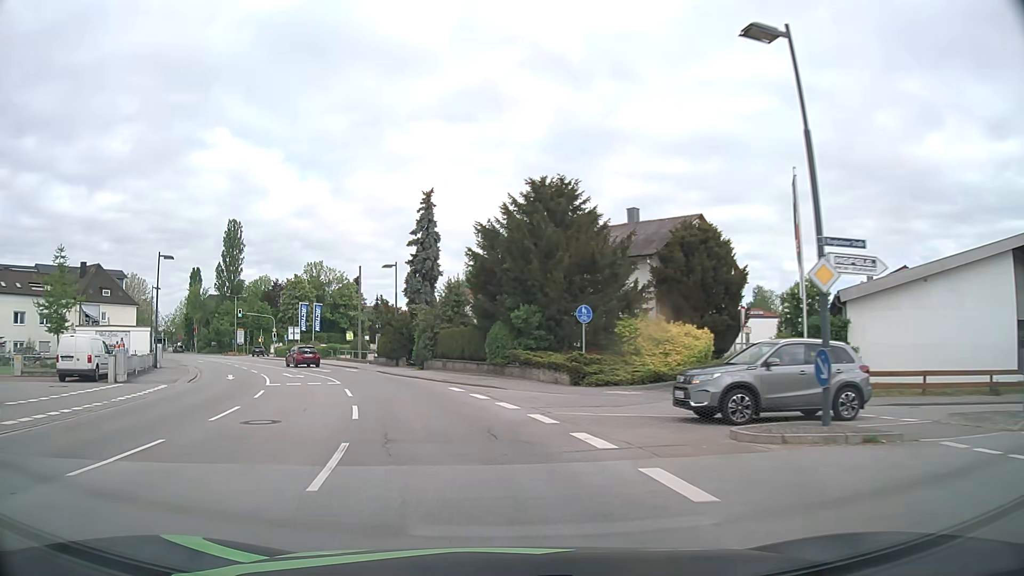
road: primary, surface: asphalt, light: Day
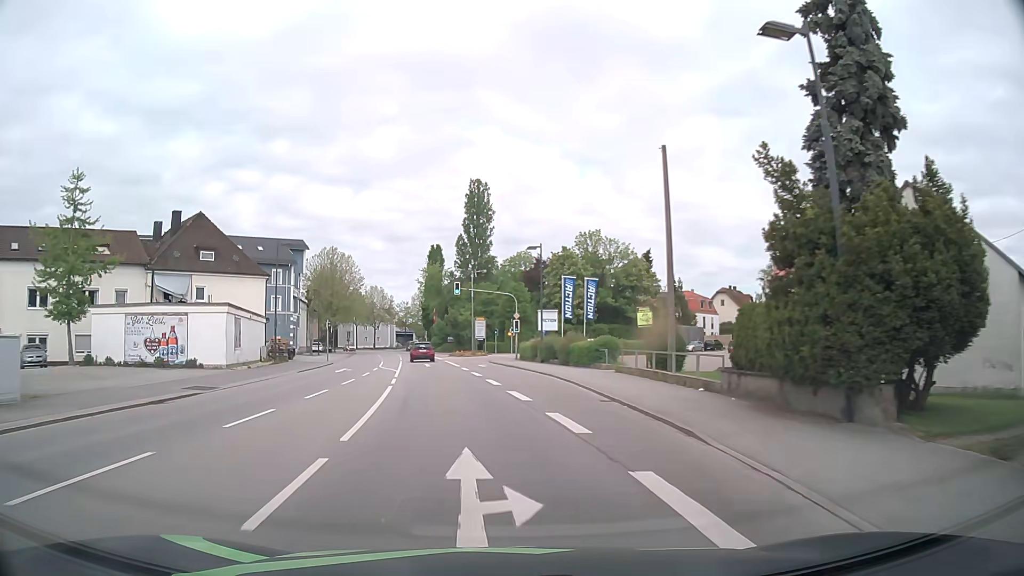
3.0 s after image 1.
(-7.9, +33.9) m; -25°
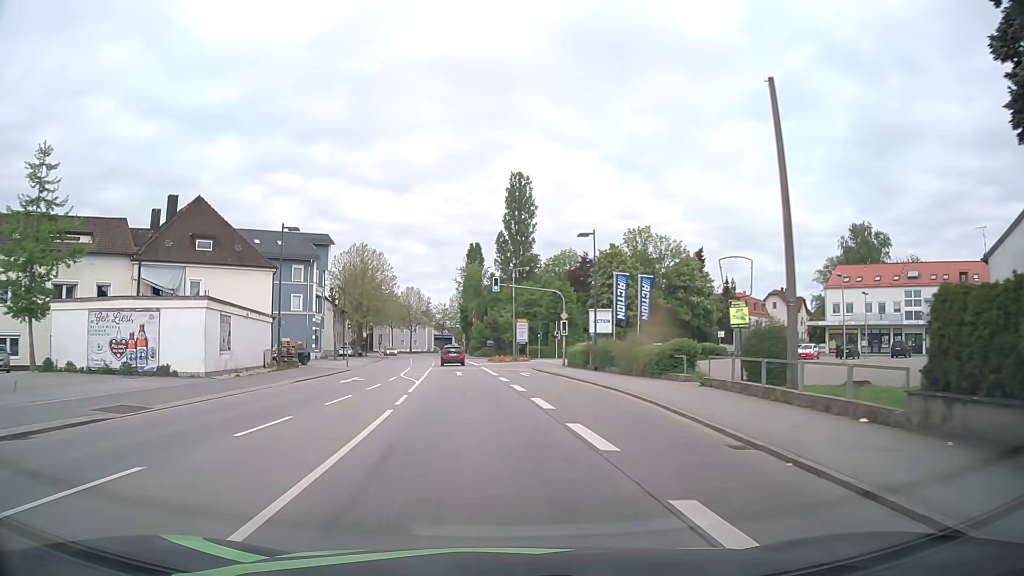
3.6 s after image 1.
(-0.2, +7.1) m; -3°
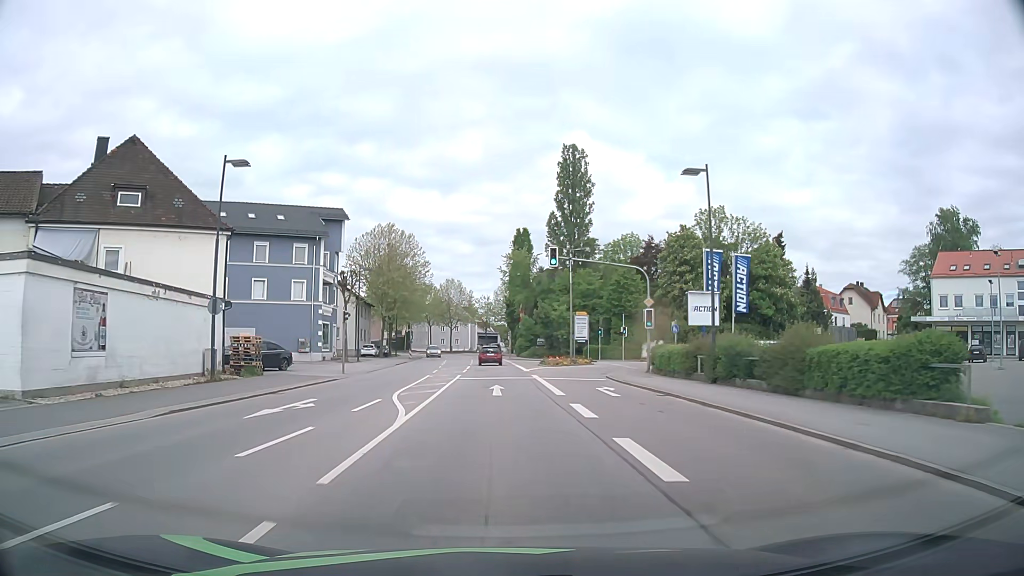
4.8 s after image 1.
(-0.7, +14.2) m; -4°
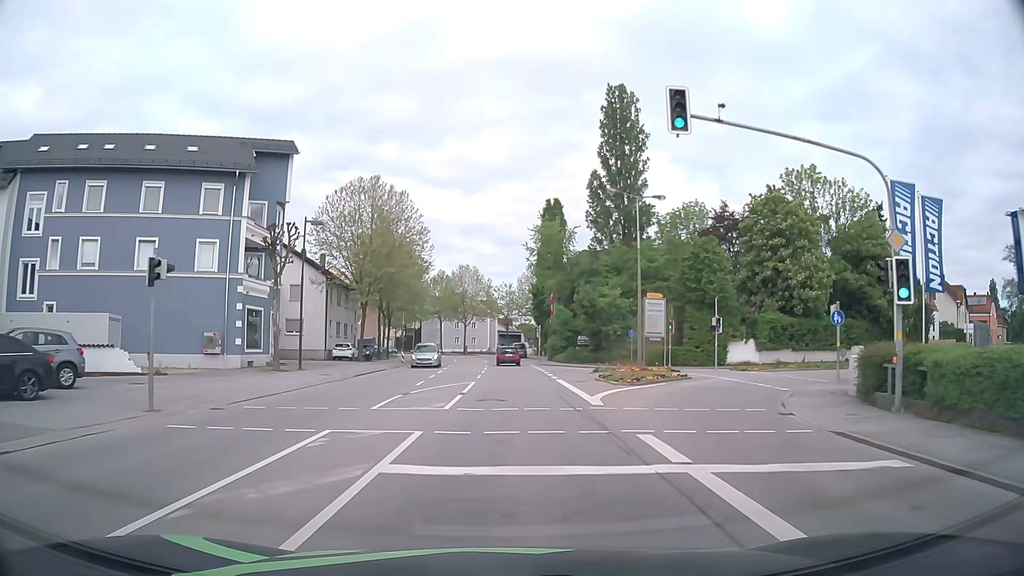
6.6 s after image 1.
(-0.4, +21.5) m; -2°
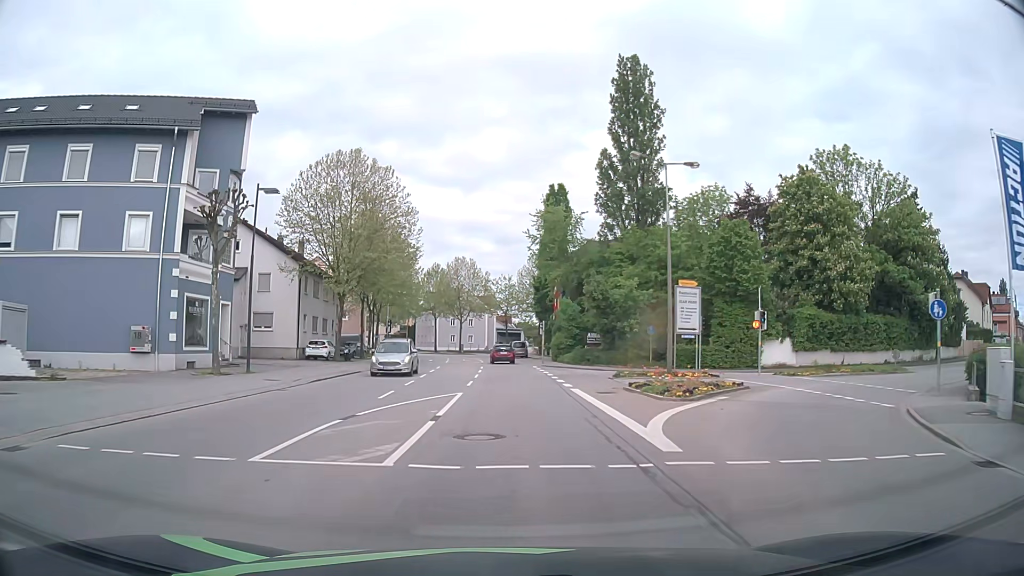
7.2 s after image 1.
(0.0, +7.2) m; 0°
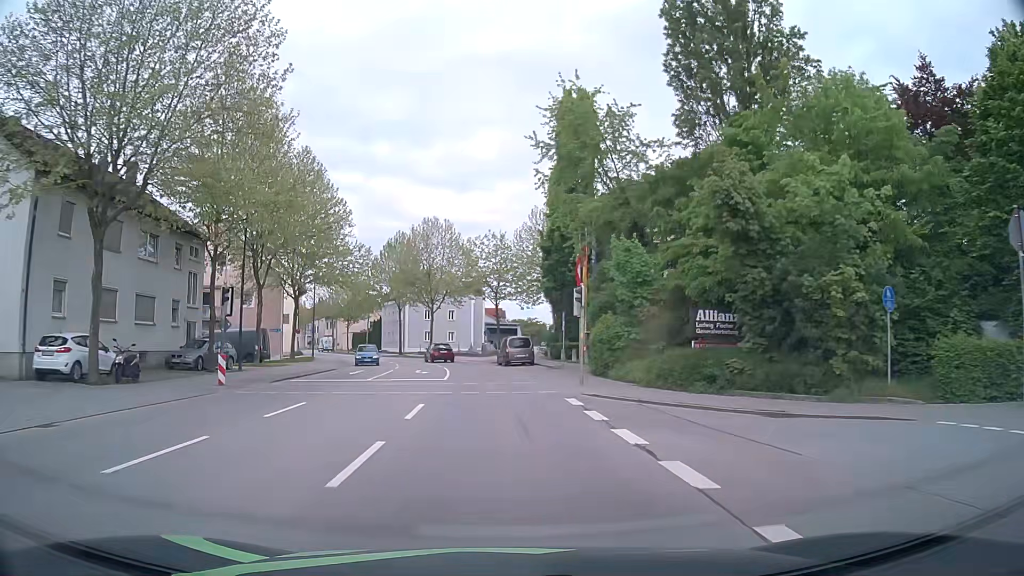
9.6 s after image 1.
(+0.1, +29.4) m; +1°
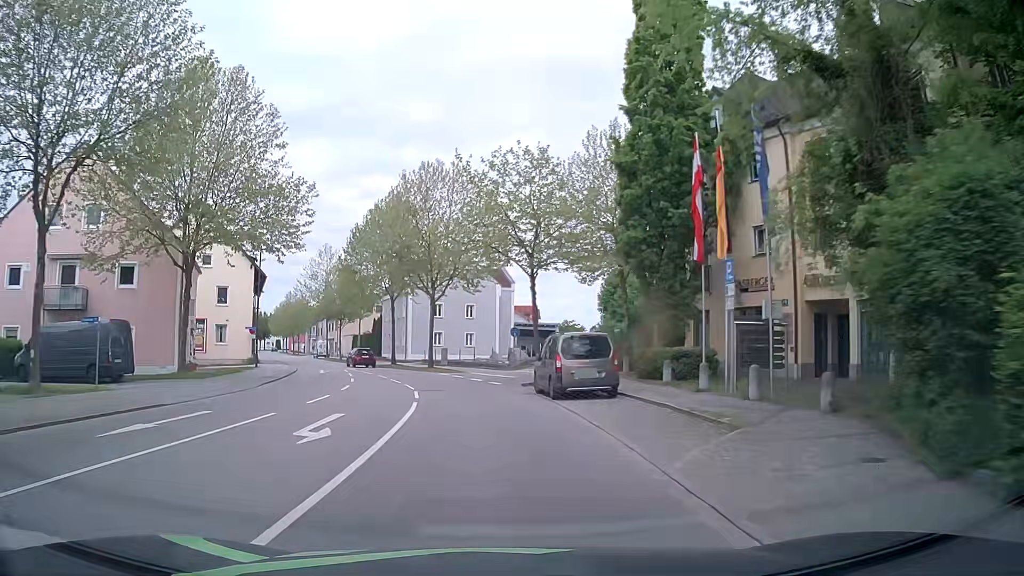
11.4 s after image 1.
(-0.5, +22.2) m; -3°
(0, +10) (-1, +20) (-3, +30) (-6, +39) (-9, +49) (-13, +58) (-17, +67) (-21, +76) (-25, +86) (-29, +95) m
